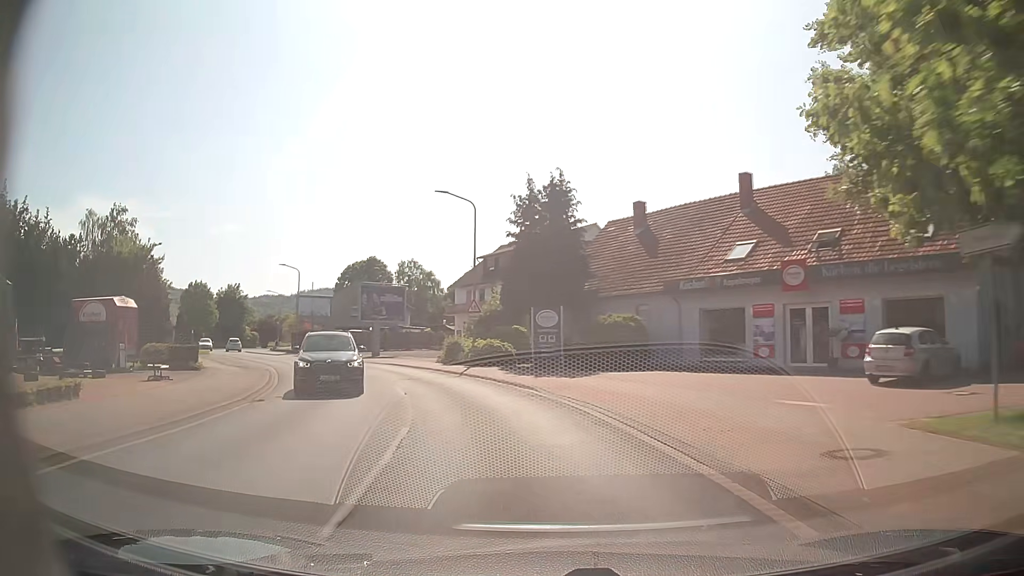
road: primary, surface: asphalt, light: Day
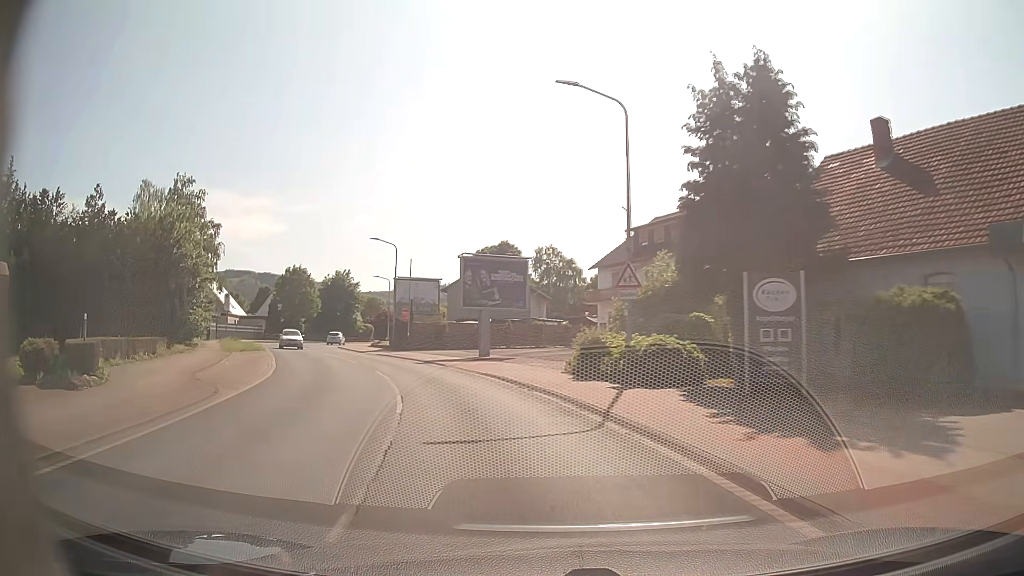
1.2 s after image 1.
(-1.4, +14.7) m; -12°
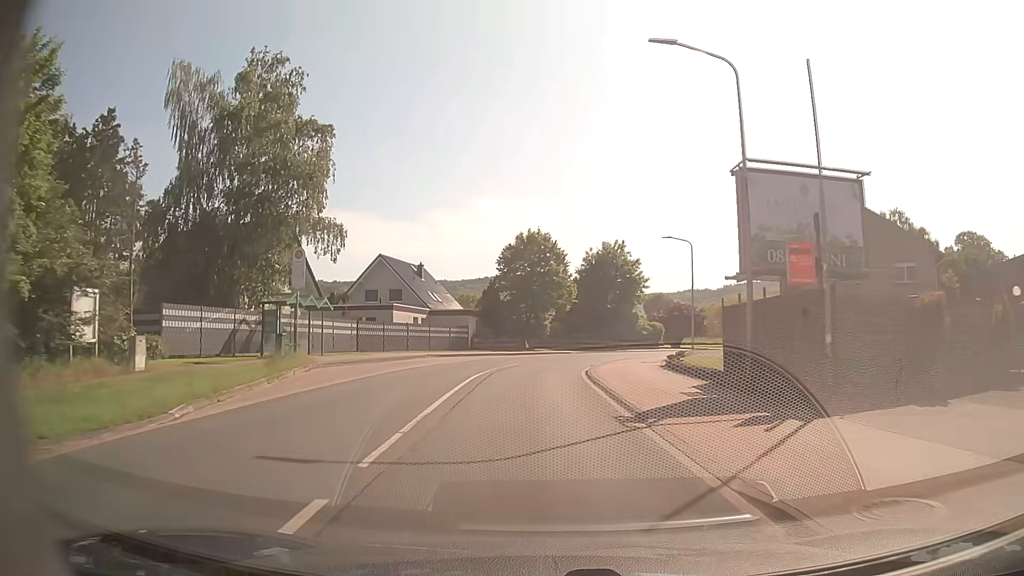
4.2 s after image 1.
(-9.3, +36.2) m; -25°
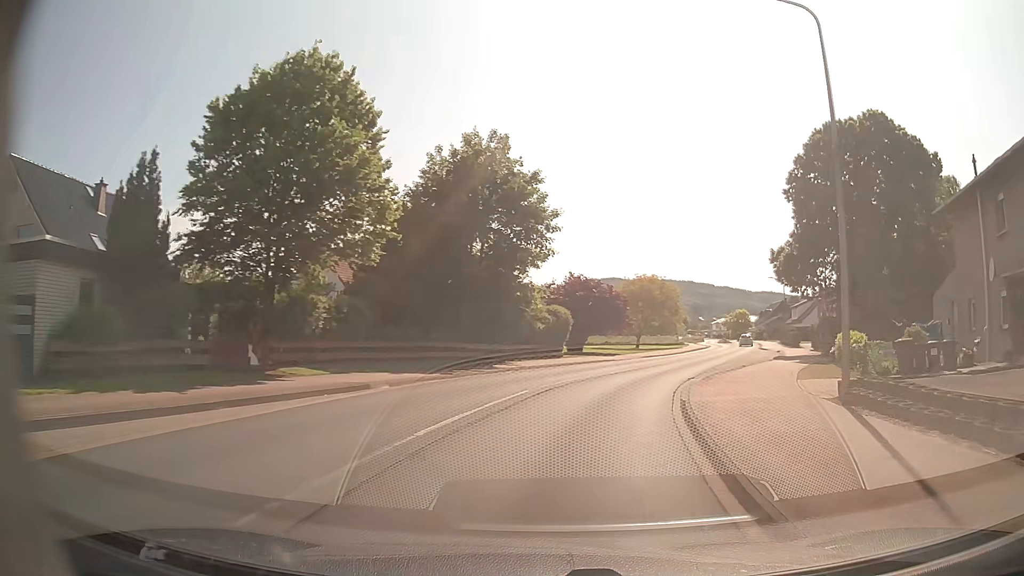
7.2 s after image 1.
(+2.3, +37.9) m; +14°
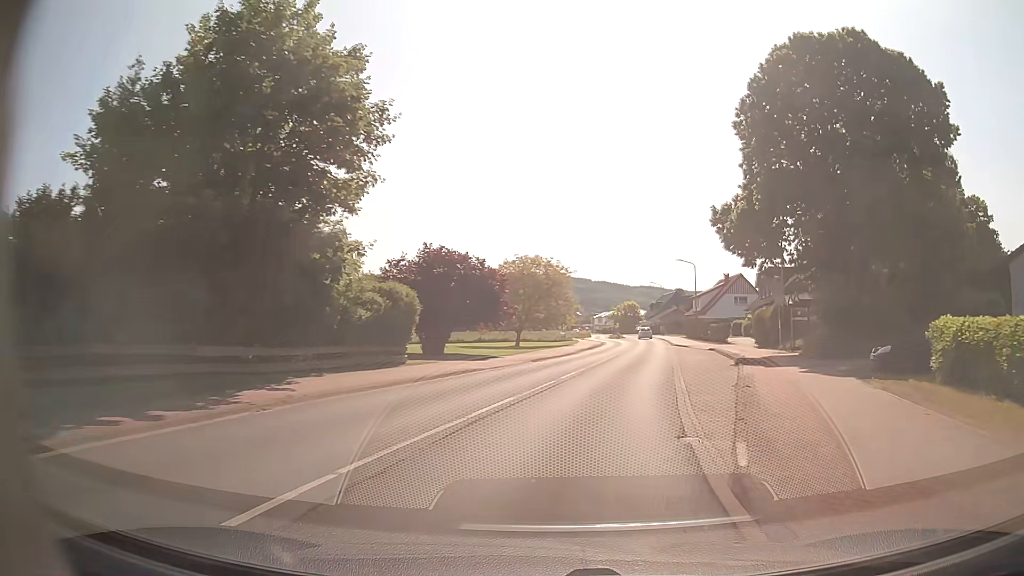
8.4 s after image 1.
(+1.4, +15.2) m; +10°
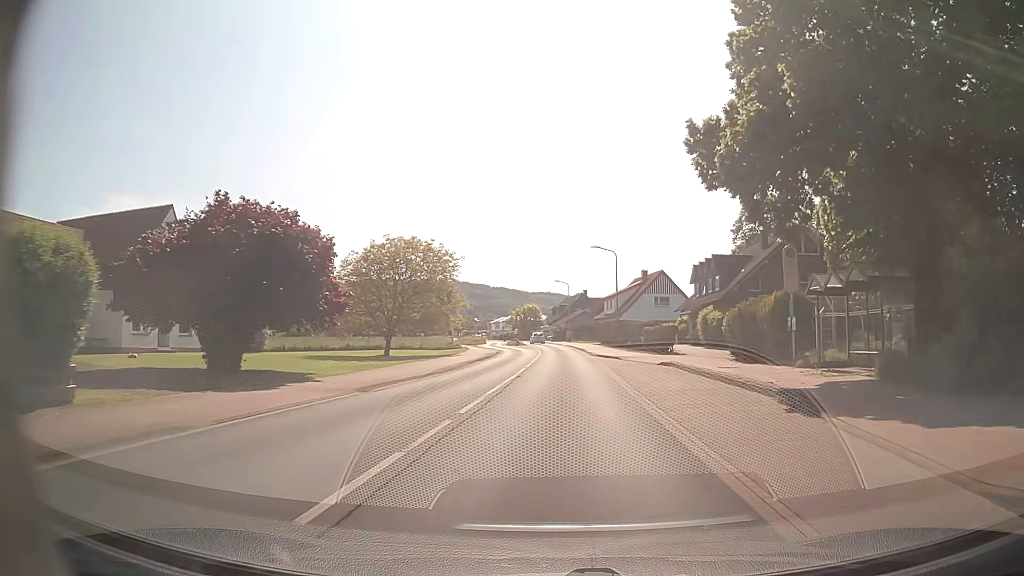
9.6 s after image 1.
(+1.4, +15.5) m; +9°
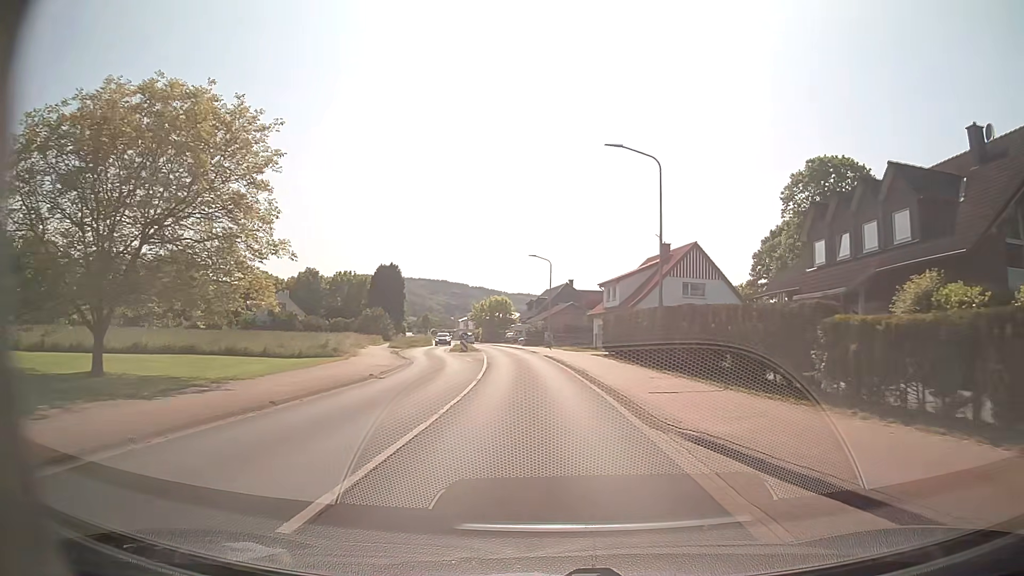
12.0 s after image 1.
(+1.0, +32.5) m; +2°
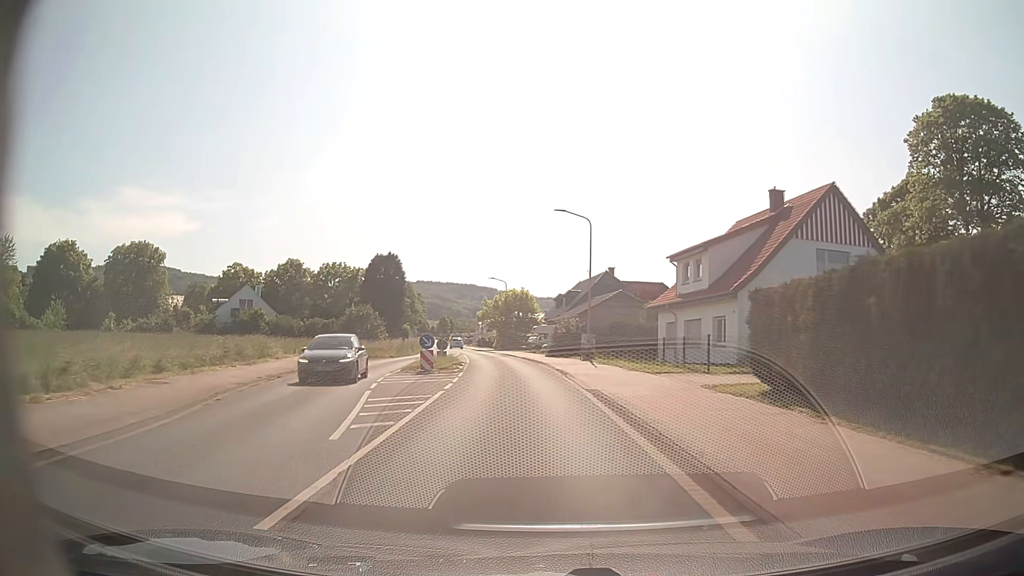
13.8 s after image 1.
(-0.5, +25.2) m; -3°
(0, +10) (-1, +20) (-2, +30) (-3, +40) (-4, +50) (-5, +60) (-7, +70) (-9, +79) (-11, +89) (-13, +99) m
